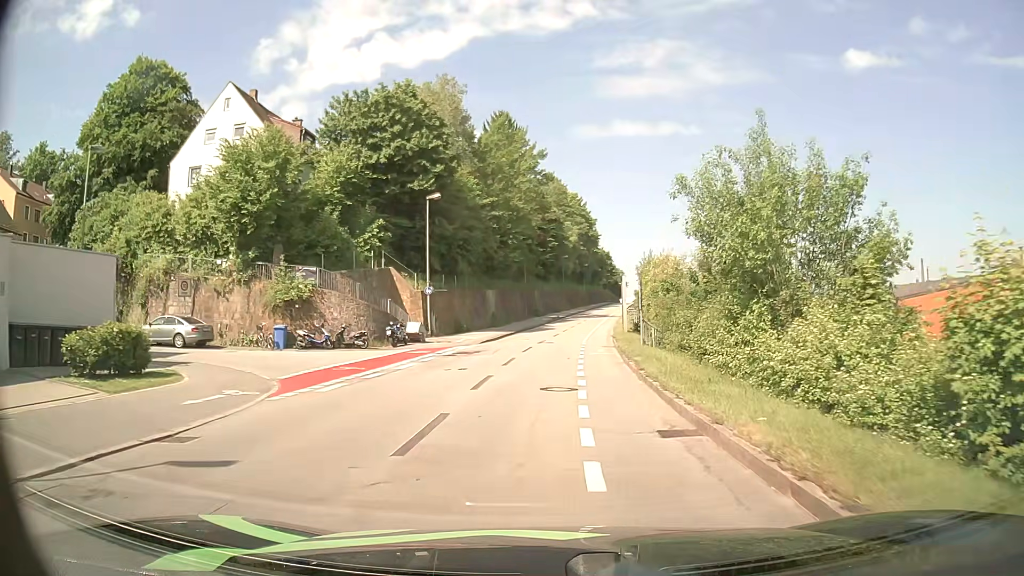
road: residential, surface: asphalt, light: Day
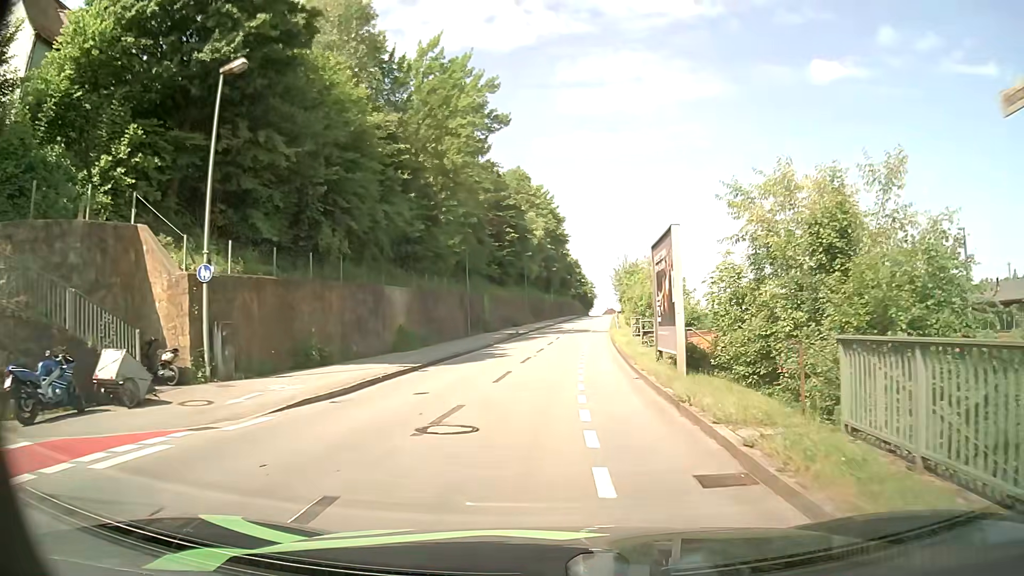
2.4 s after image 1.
(+0.6, +22.5) m; +3°
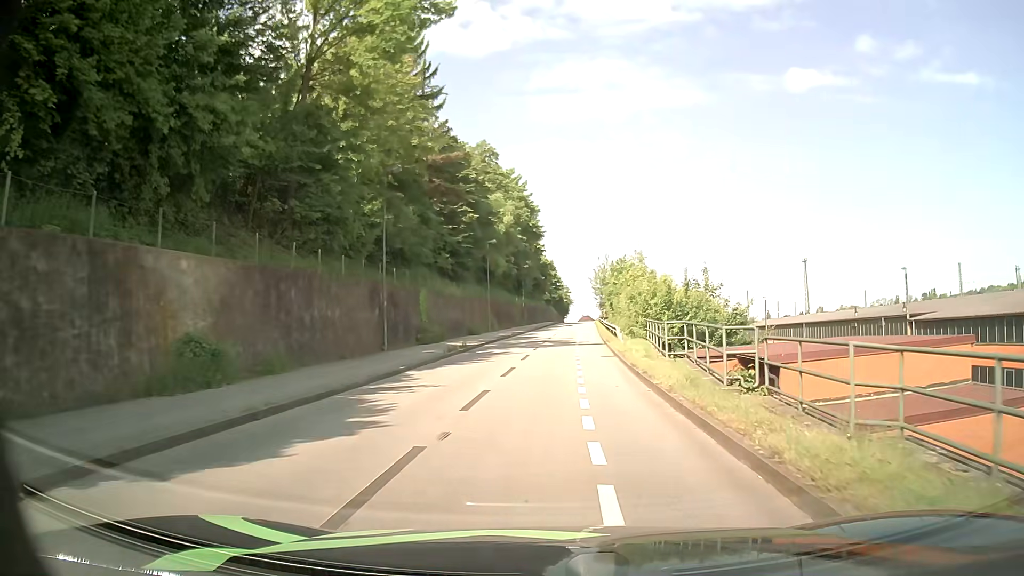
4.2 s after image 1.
(+0.4, +16.9) m; +2°
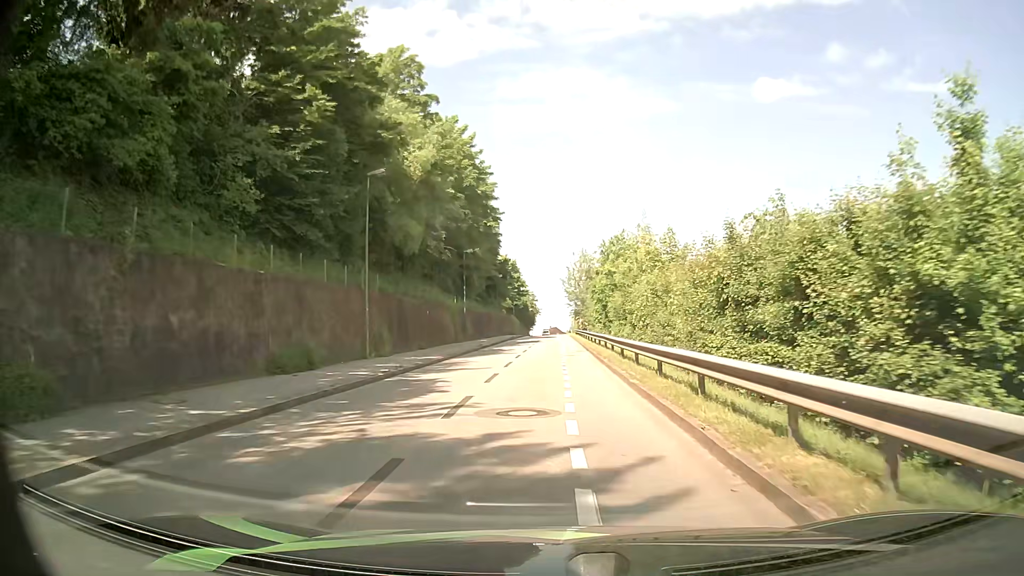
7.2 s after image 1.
(+1.1, +30.6) m; +4°
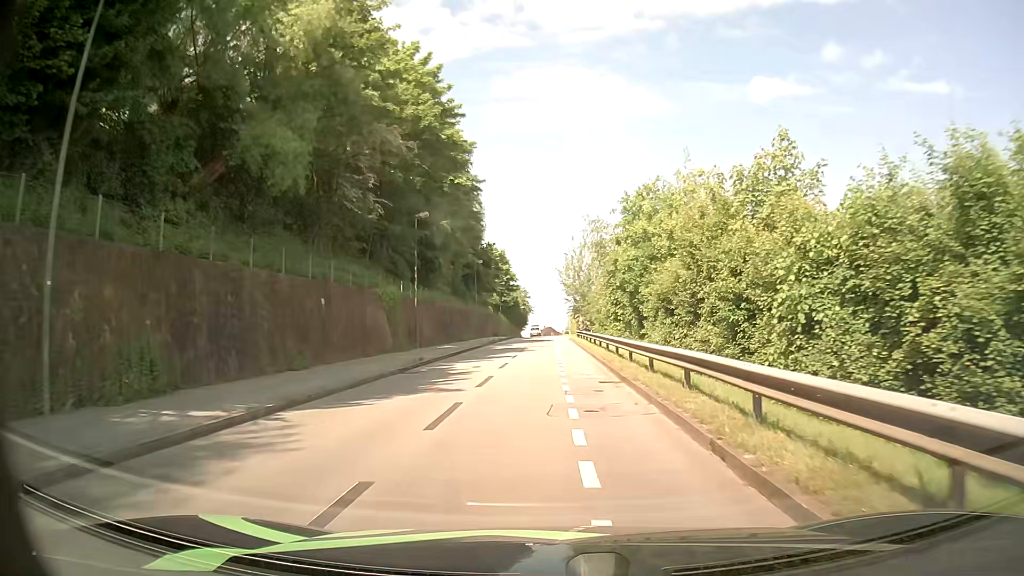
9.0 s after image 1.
(0.0, +19.0) m; +1°
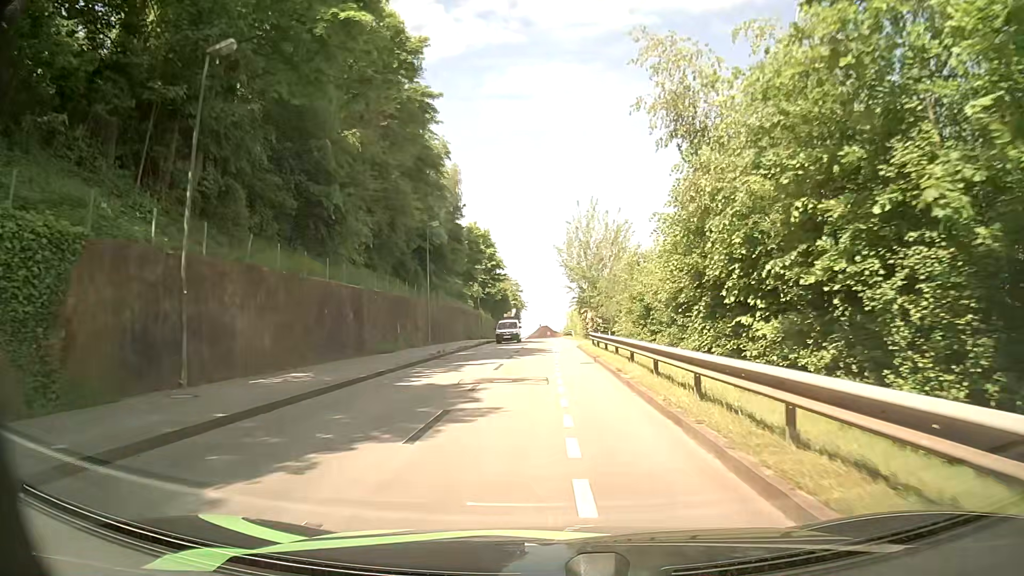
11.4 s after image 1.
(-0.2, +25.4) m; 0°
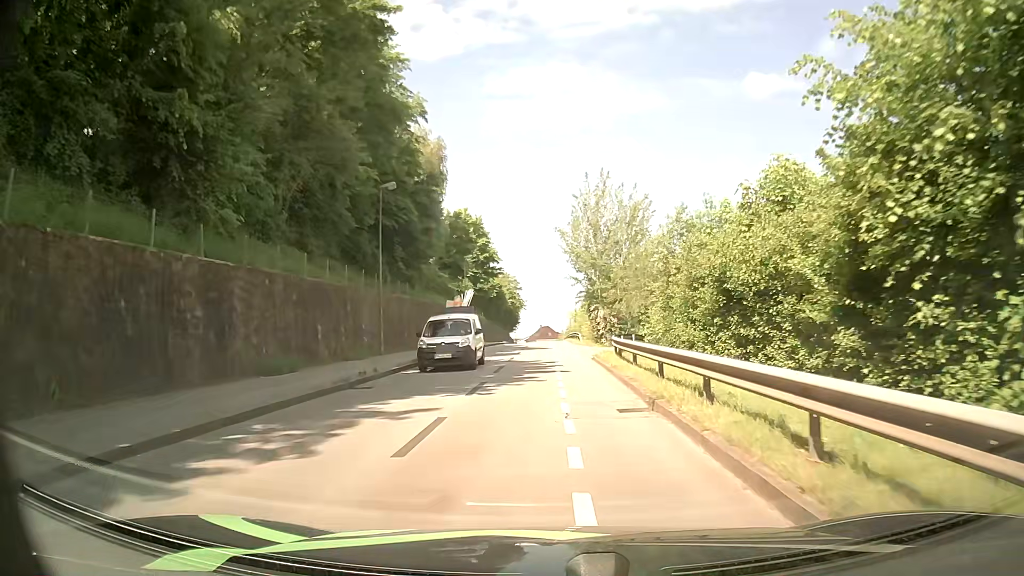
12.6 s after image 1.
(-0.1, +12.7) m; 0°
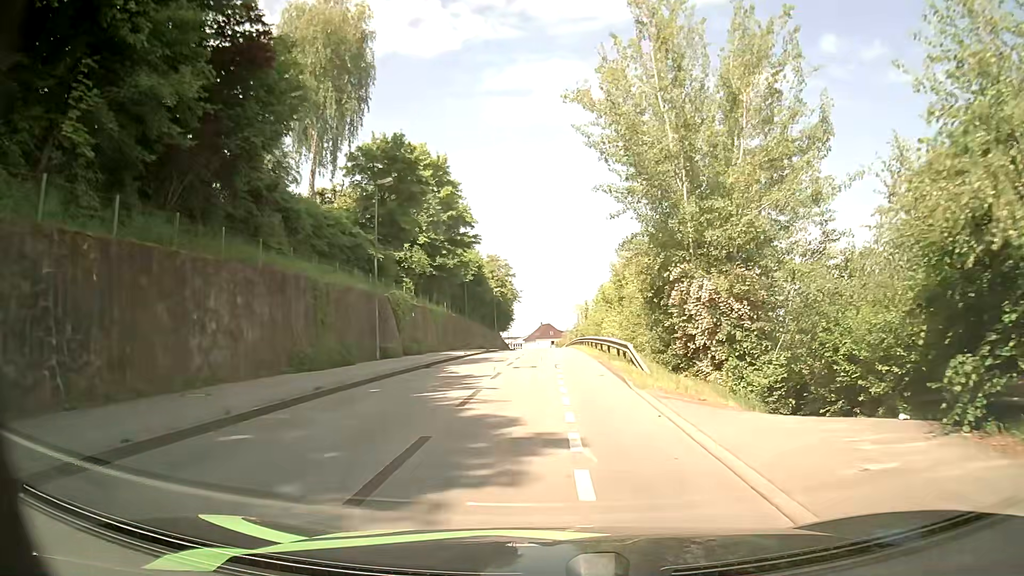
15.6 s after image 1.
(-0.1, +31.9) m; 0°
